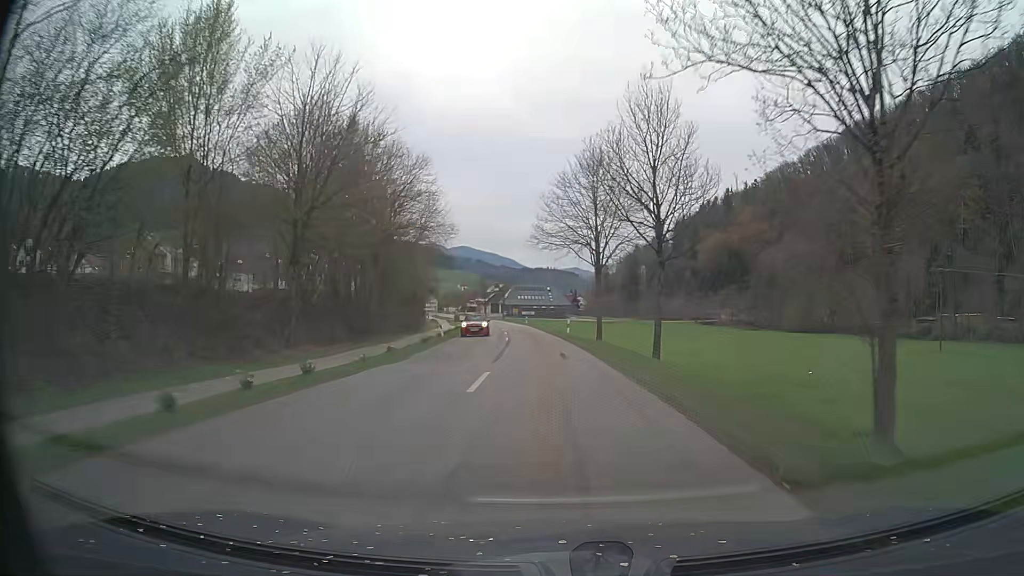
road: secondary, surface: asphalt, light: Day
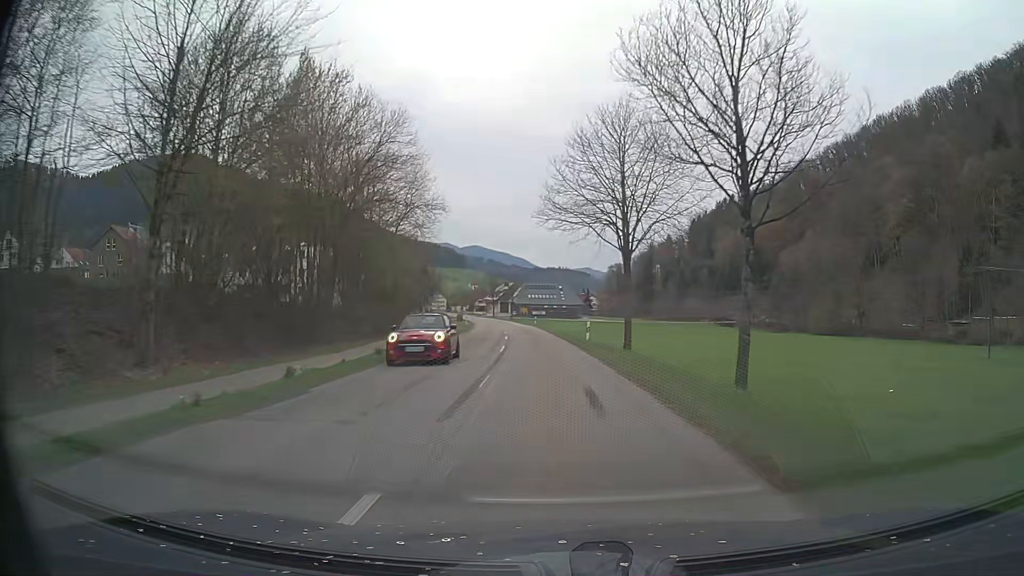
(-0.1, +10.8) m; -1°
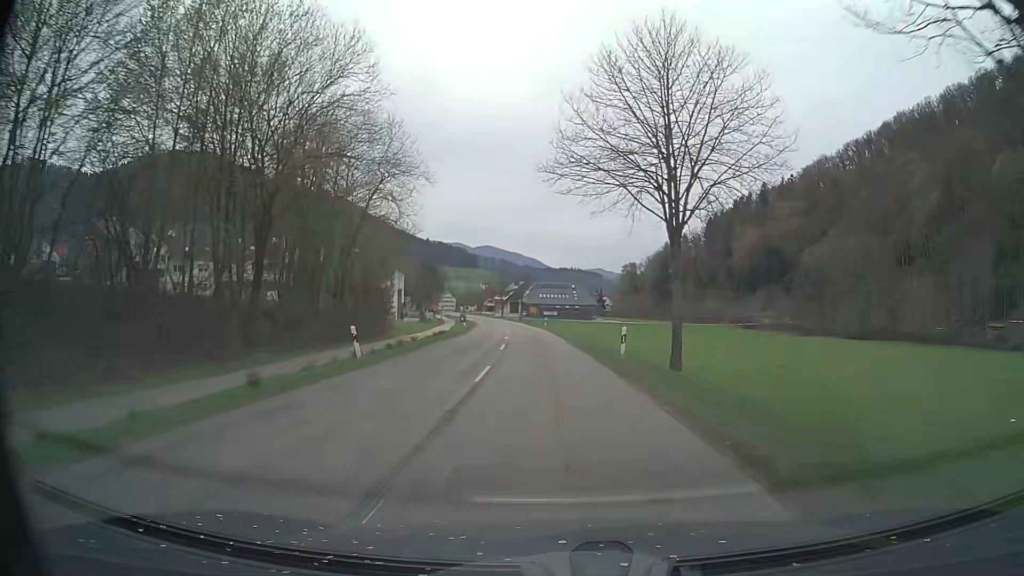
(-0.1, +10.8) m; -1°
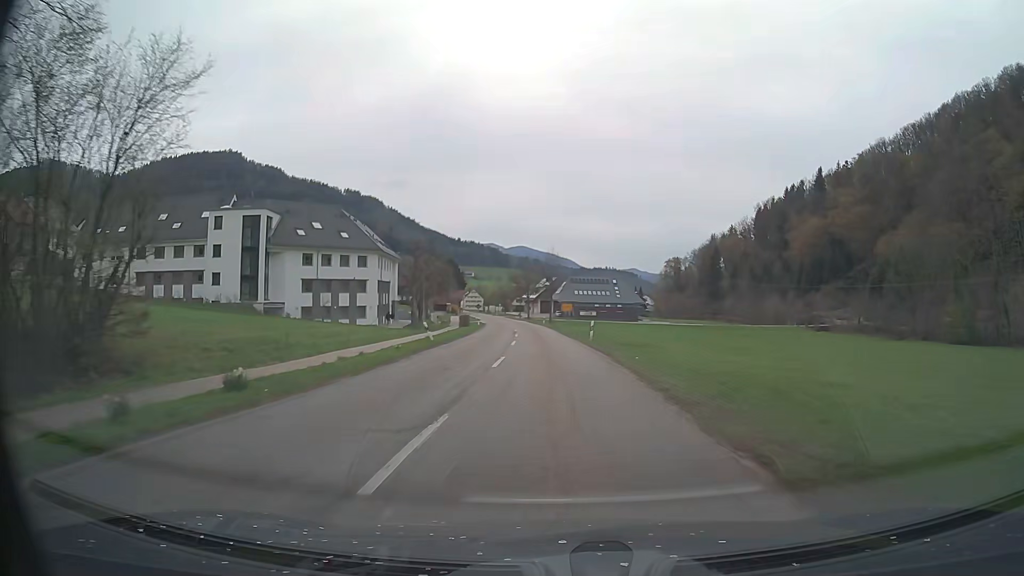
(-0.9, +32.1) m; -3°
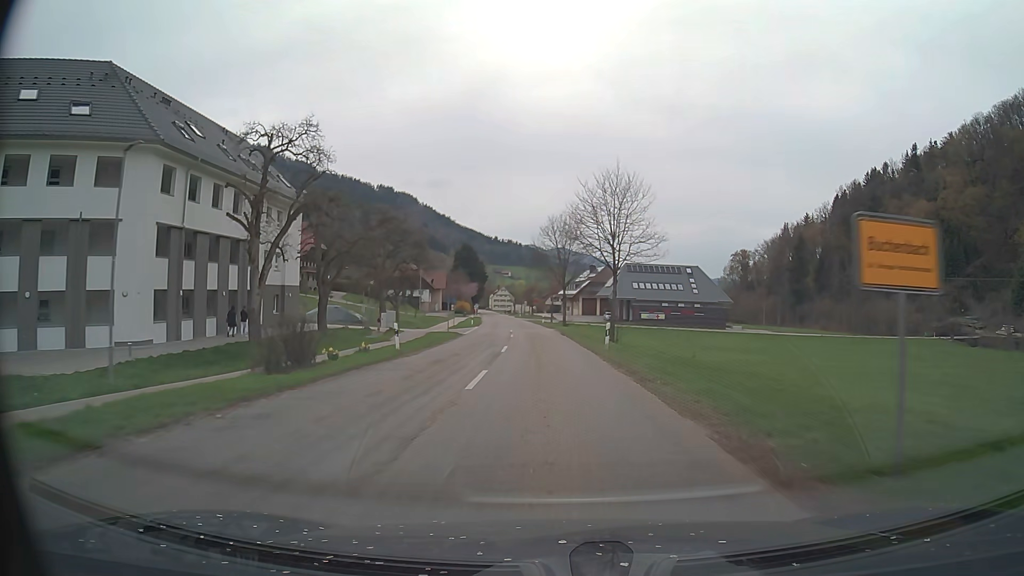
(-1.5, +53.1) m; -3°
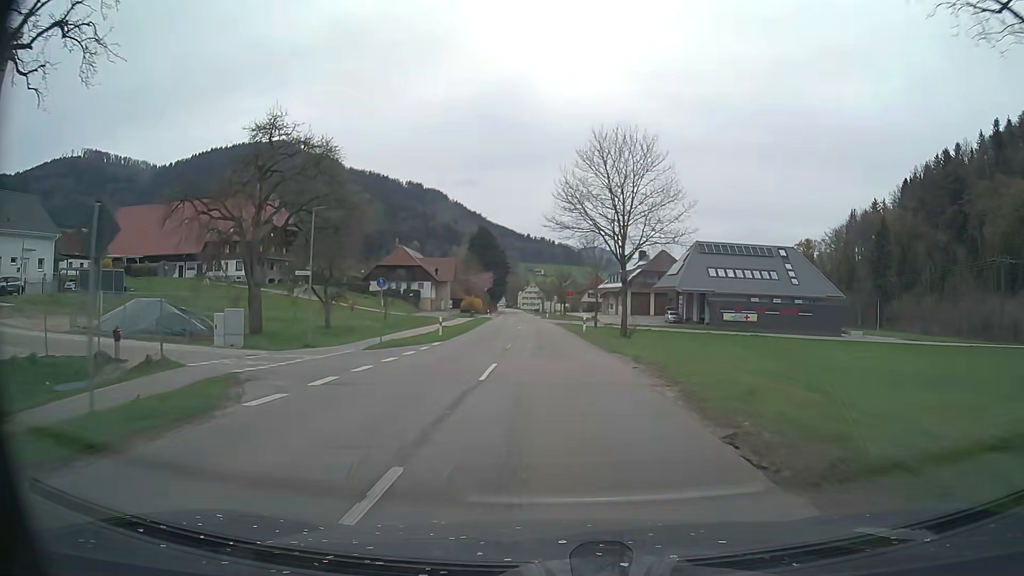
(-0.8, +35.2) m; -3°
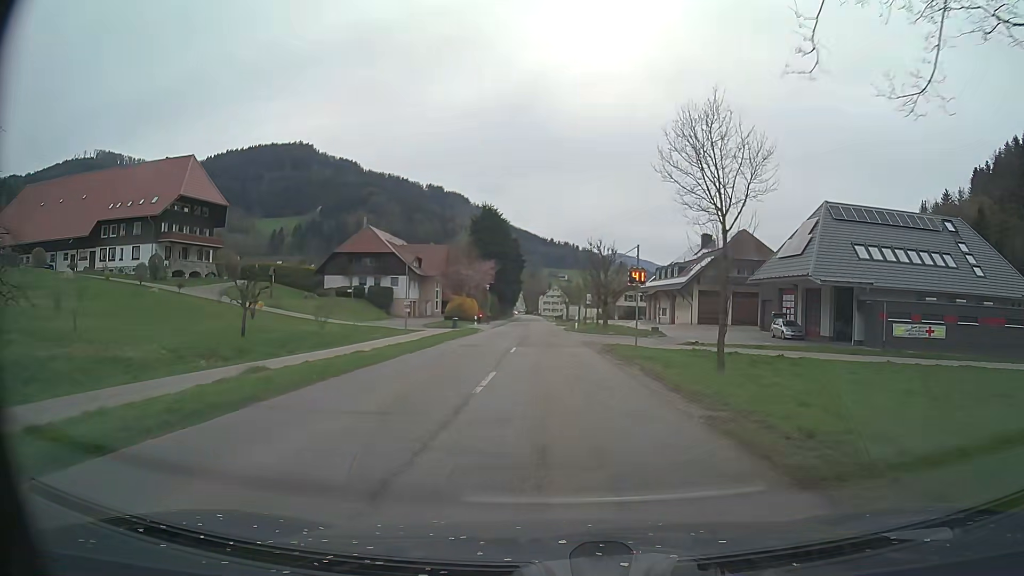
(-0.6, +36.0) m; -2°
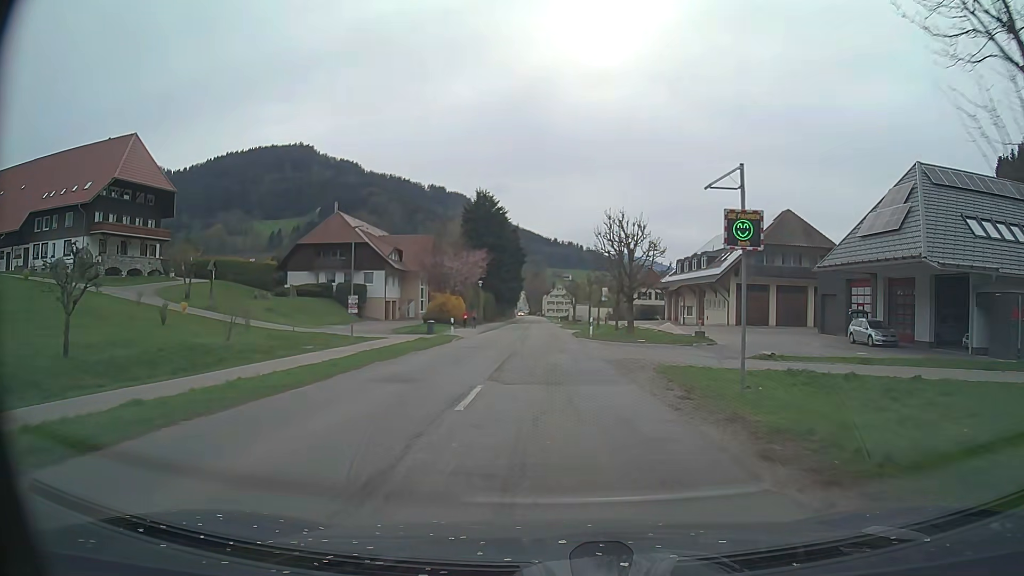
(0.0, +14.0) m; 0°
(0, +10) (0, +20) (0, +30) (0, +40) (-1, +50) (-1, +60) (-1, +70) (-1, +80) (-1, +90) (-2, +100) m
